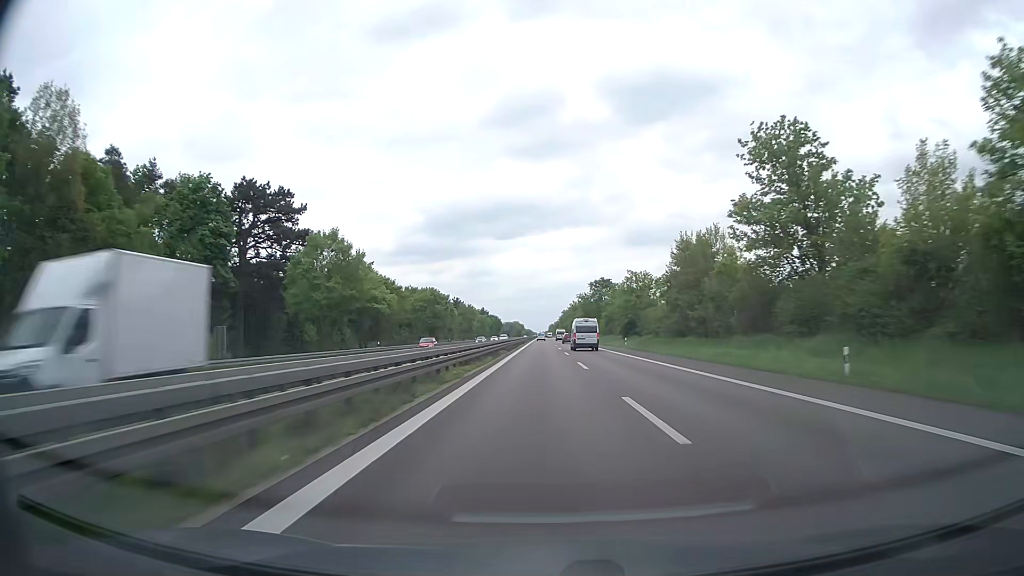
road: trunk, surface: asphalt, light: Day
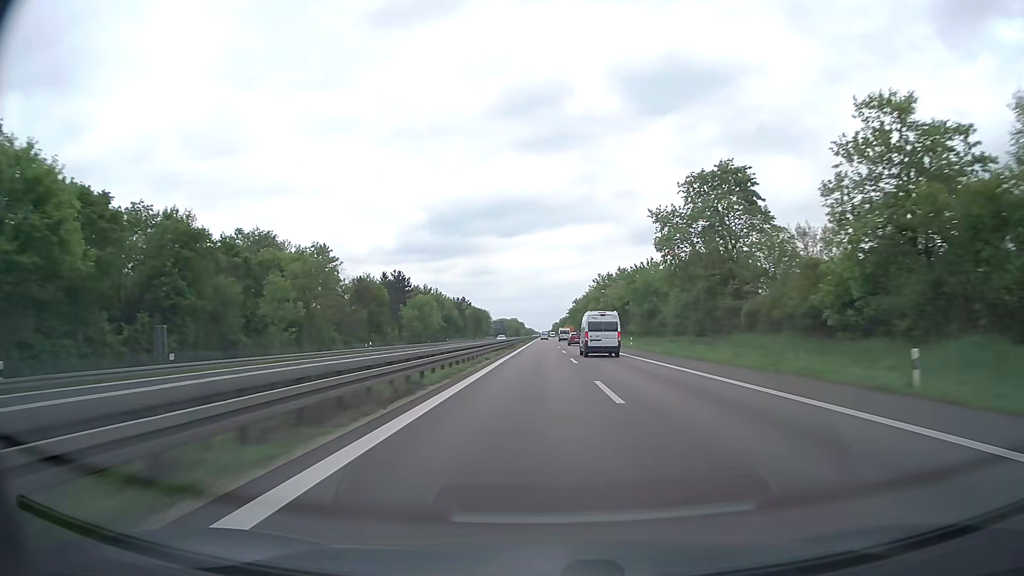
(-0.1, +103.8) m; 0°
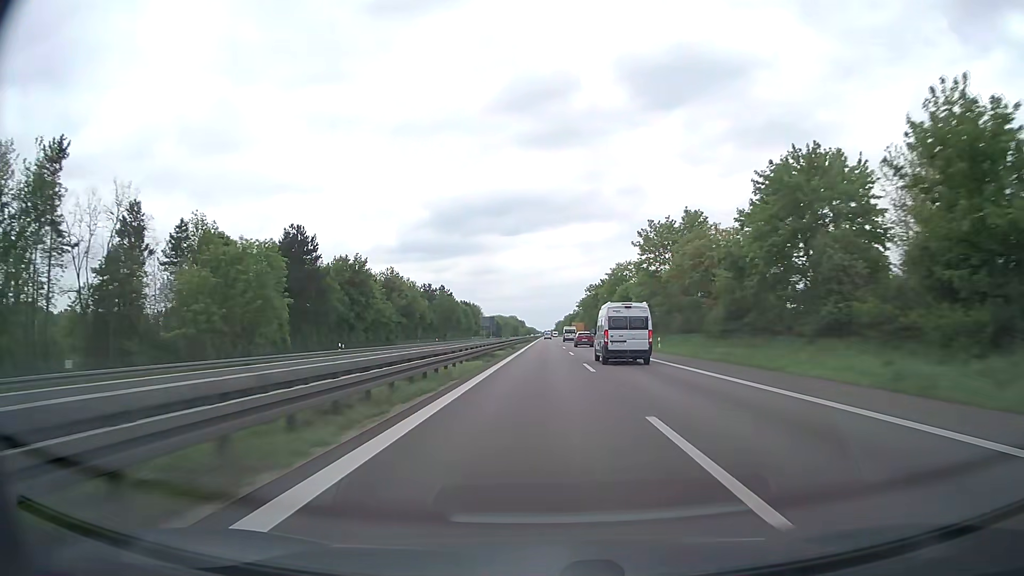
(-0.3, +62.9) m; 0°
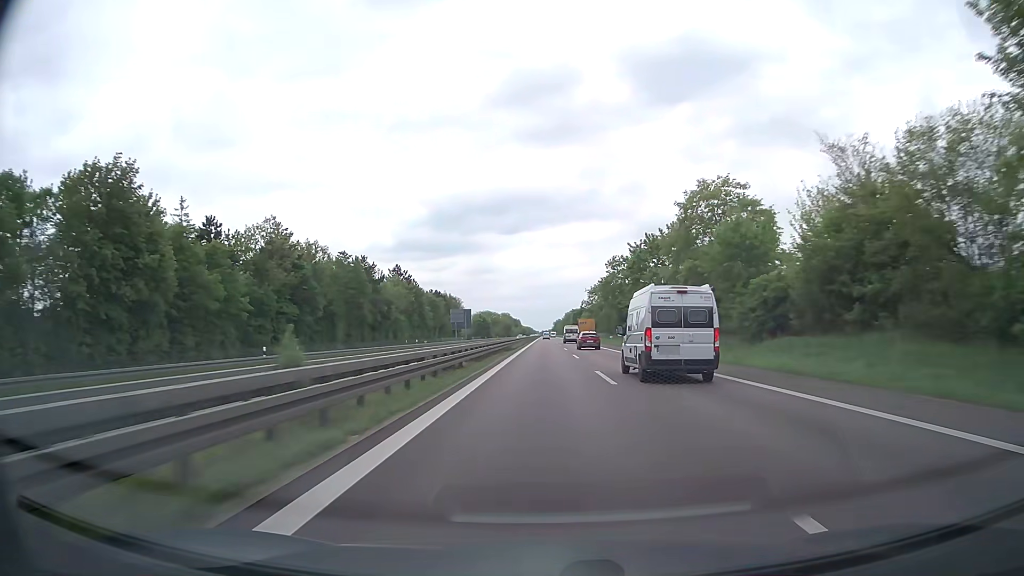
(0.0, +63.2) m; 0°
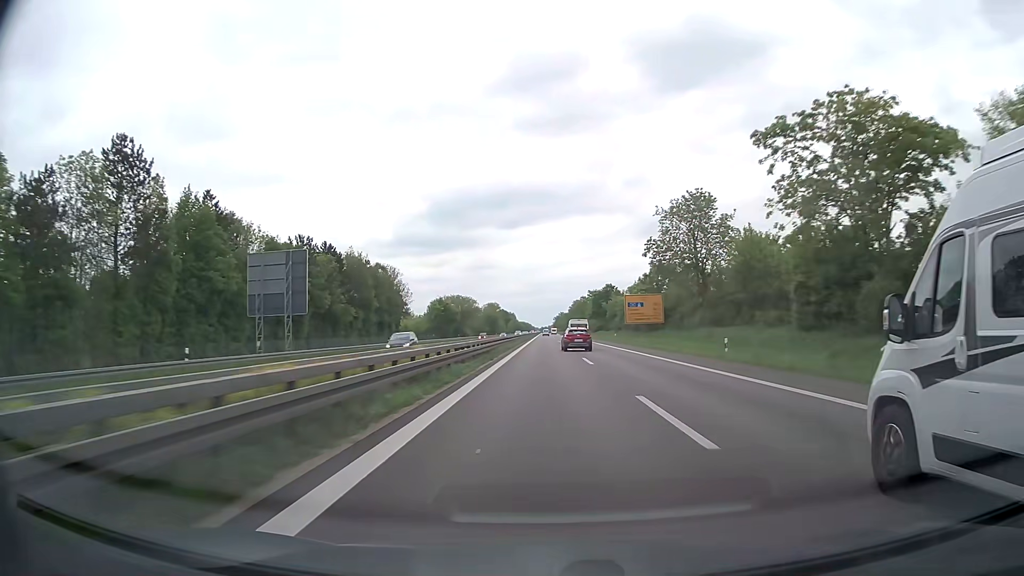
(+0.4, +105.4) m; 0°
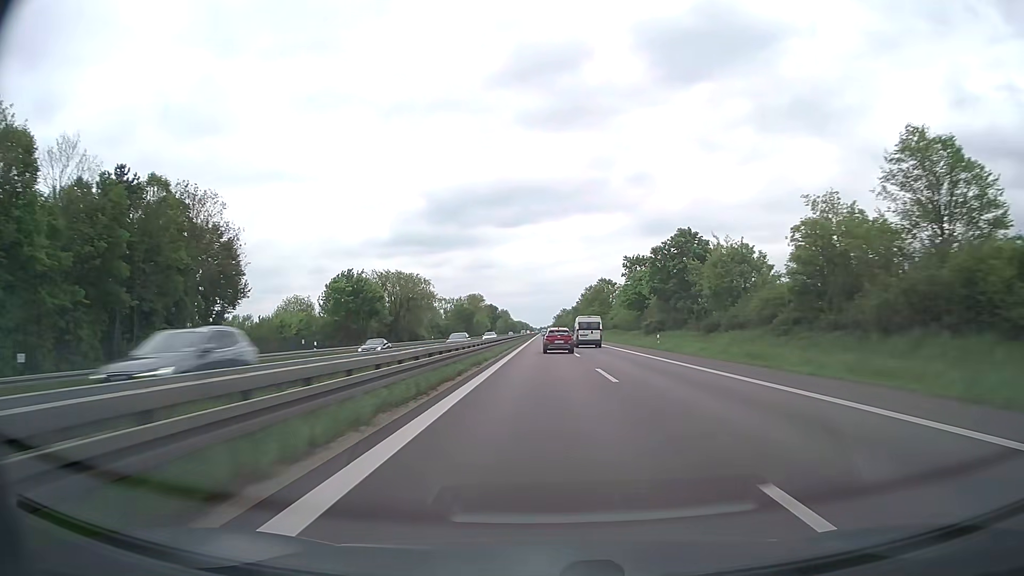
(0.0, +81.0) m; 0°
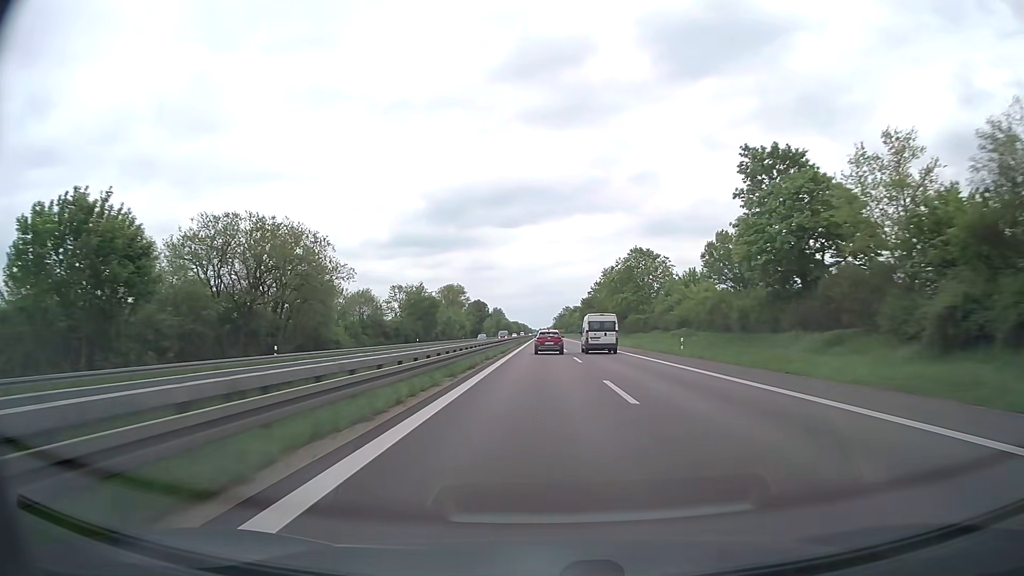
(0.0, +59.1) m; 0°
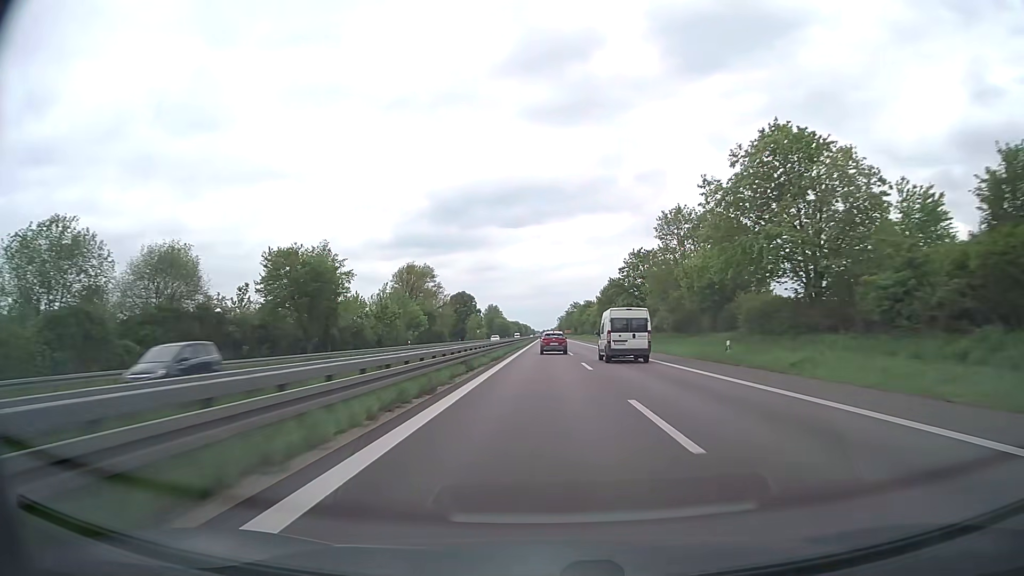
(-0.2, +59.4) m; 0°
(0, +10) (0, +20) (0, +30) (0, +40) (0, +50) (0, +60) (0, +70) (0, +80) (0, +90) (0, +100) m
